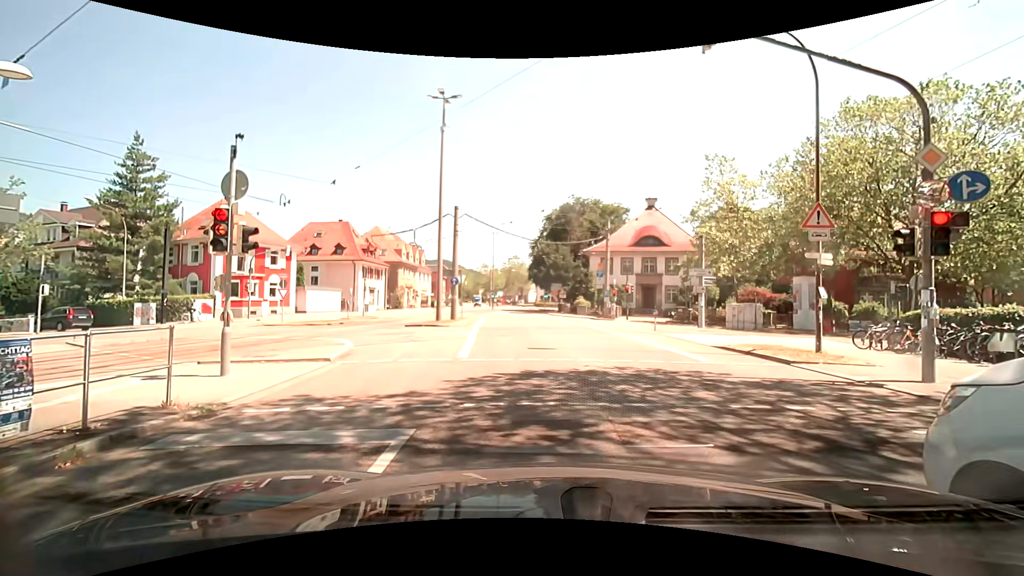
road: secondary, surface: asphalt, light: Day
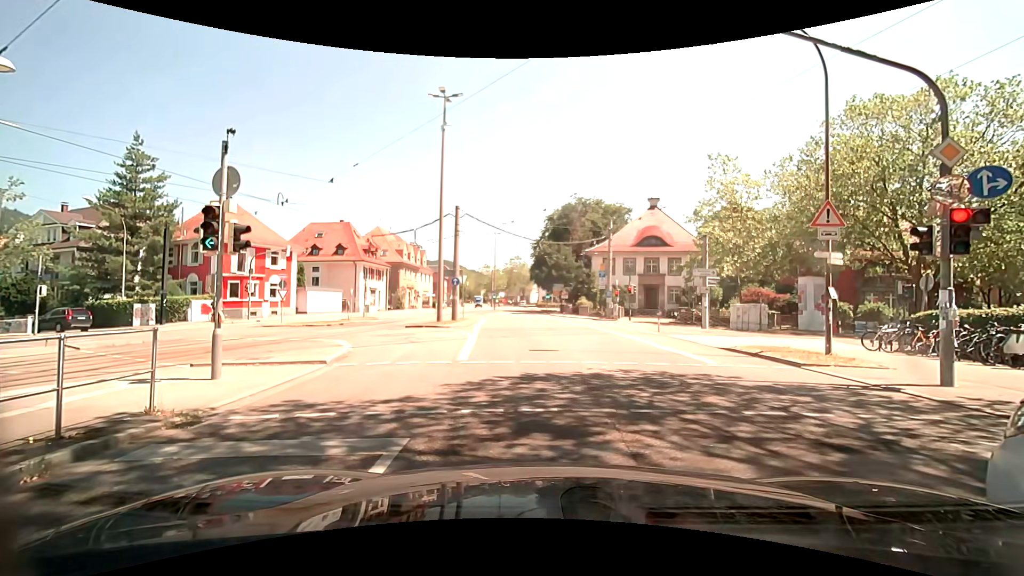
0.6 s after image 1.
(0.0, +0.3) m; 0°
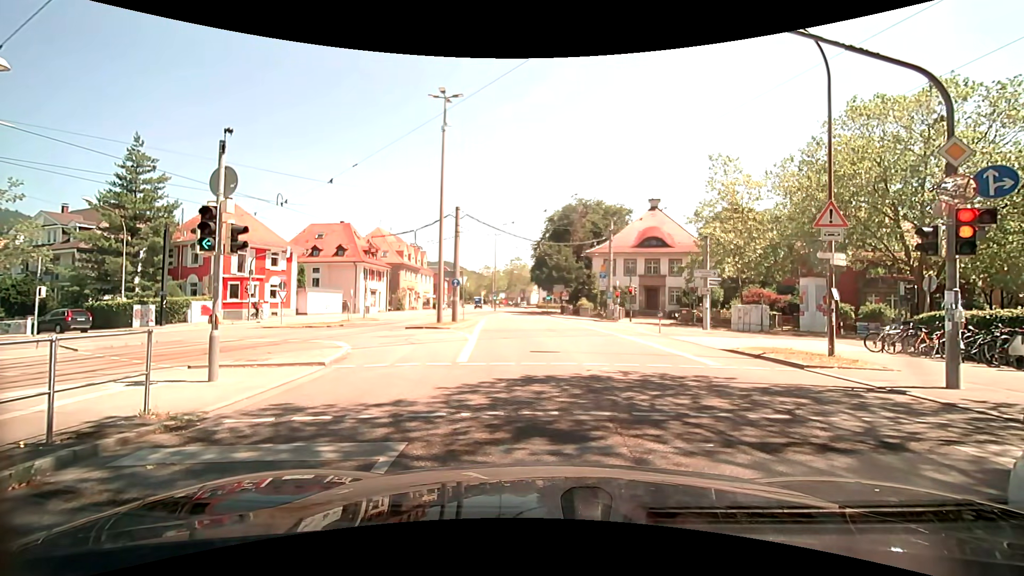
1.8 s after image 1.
(0.0, +0.2) m; 0°
